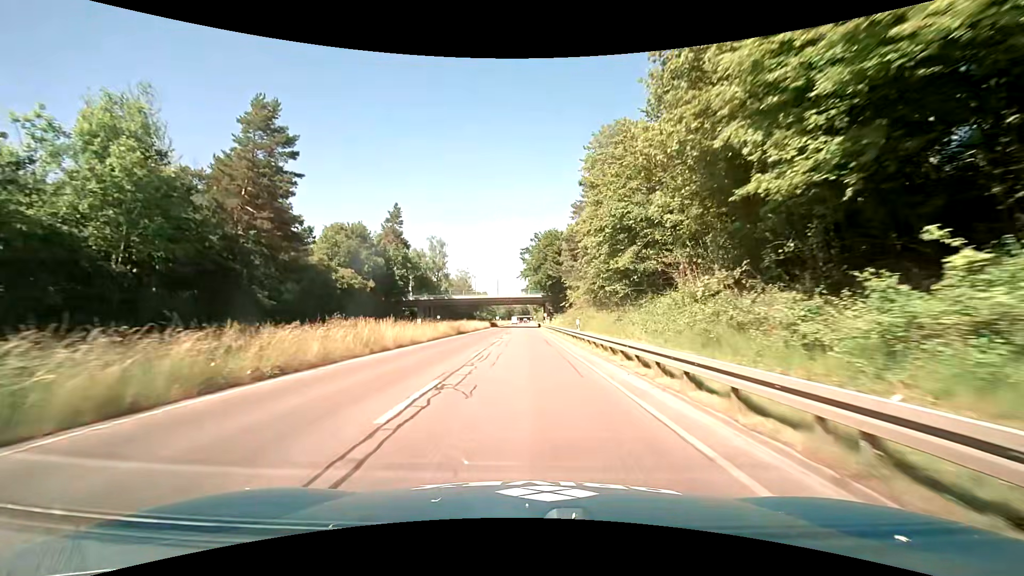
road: trunk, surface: asphalt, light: Day
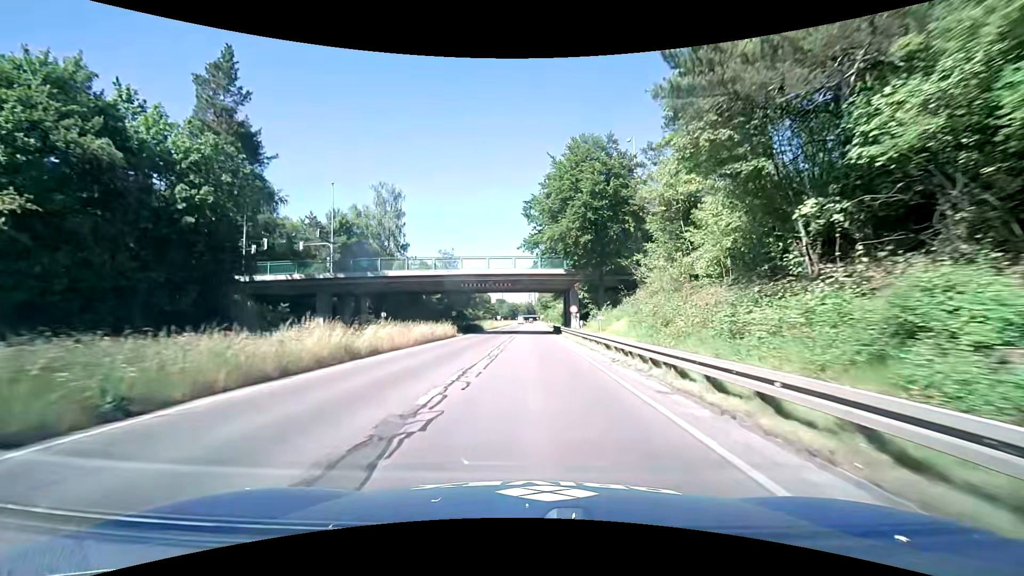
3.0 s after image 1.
(-0.5, +46.5) m; -1°
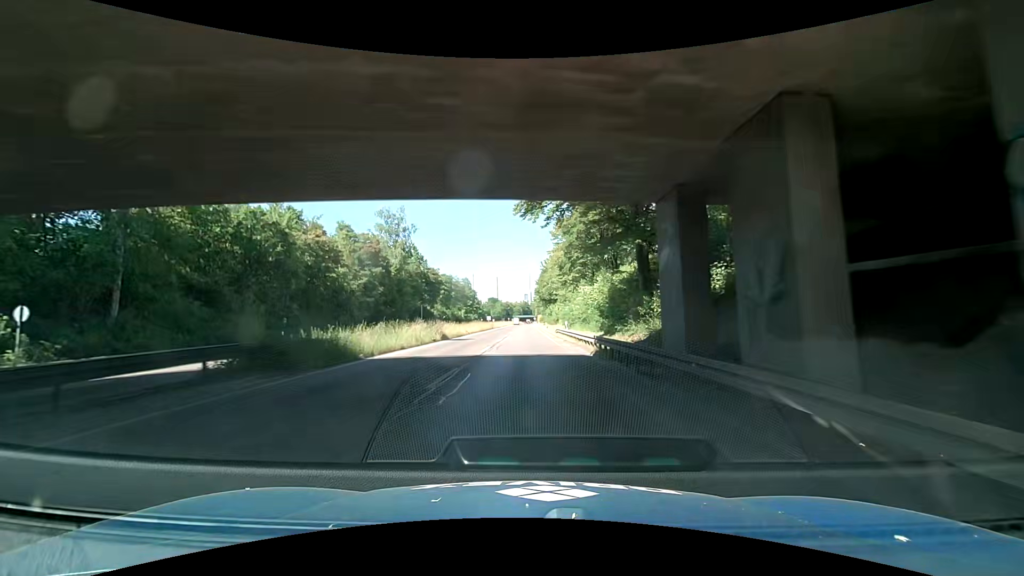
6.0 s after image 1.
(+0.8, +46.6) m; +1°
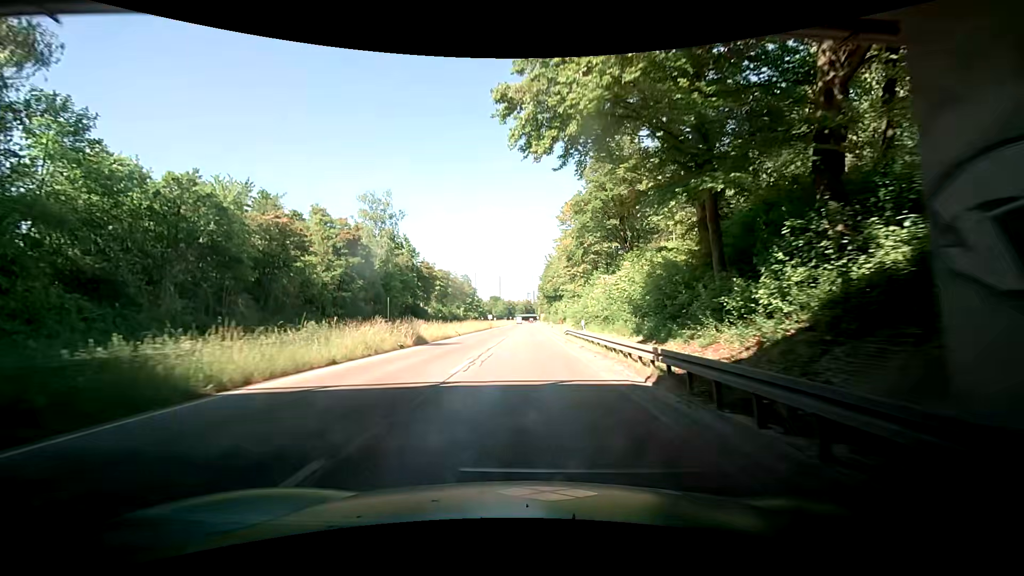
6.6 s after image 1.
(0.0, +9.3) m; 0°
(0, +10) (0, +20) (0, +30) (0, +40) (0, +50) (-1, +60) (-1, +70) (-1, +80) (-1, +90) (-1, +100) m
